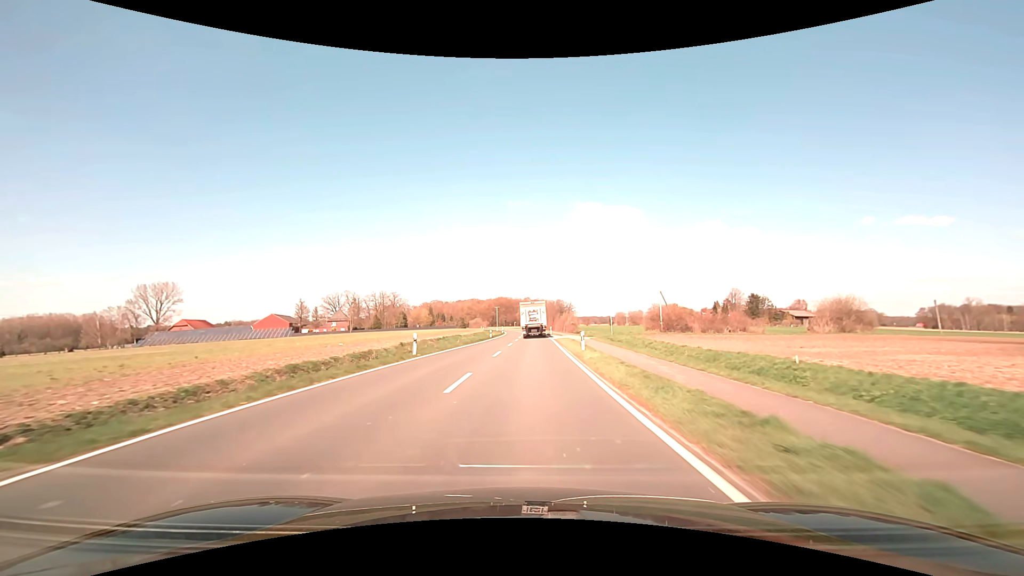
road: secondary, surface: asphalt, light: Day
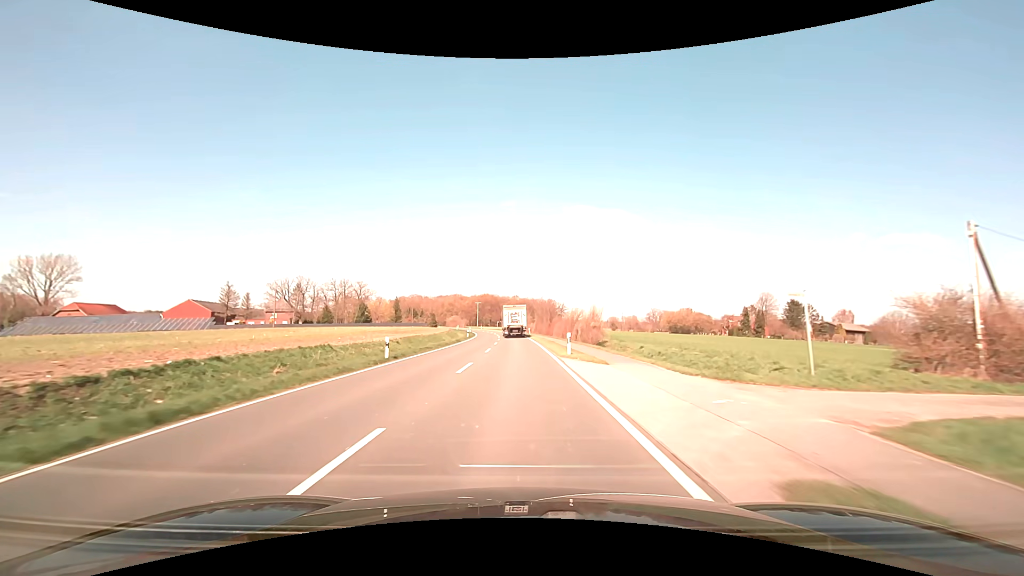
(+1.1, +44.6) m; +1°
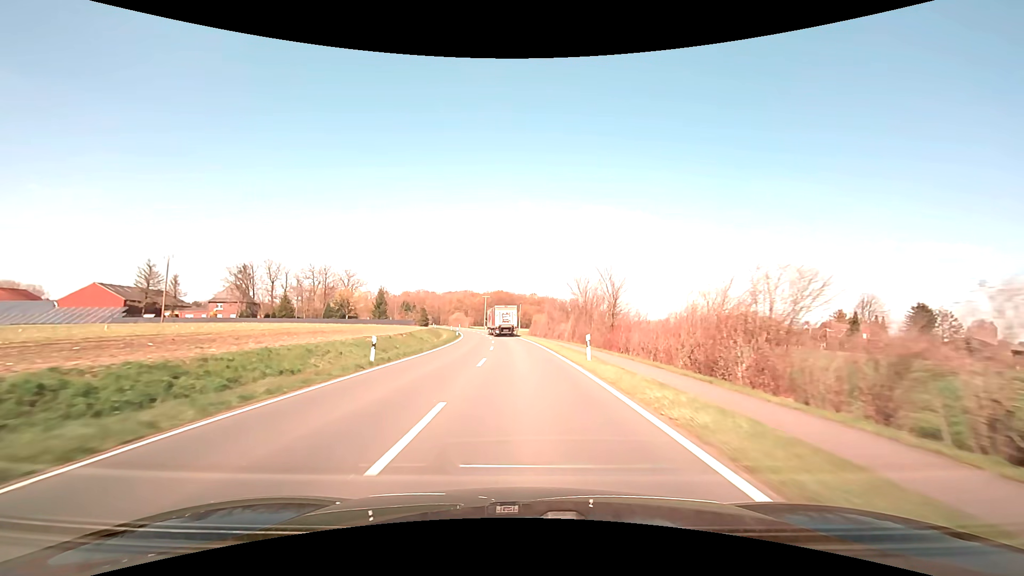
(-1.0, +47.6) m; -2°
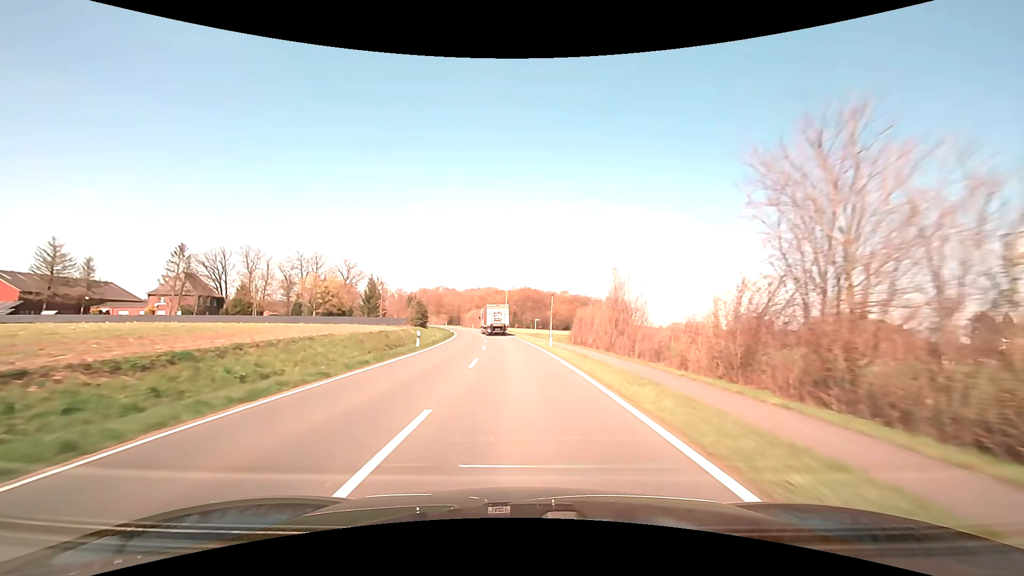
(-0.6, +38.0) m; -3°
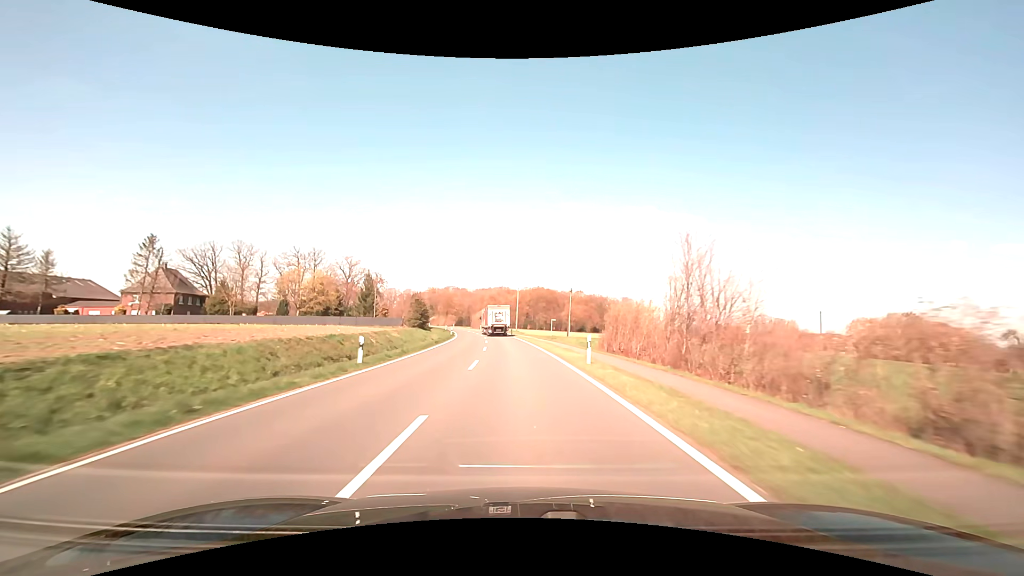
(-0.2, +13.0) m; -2°
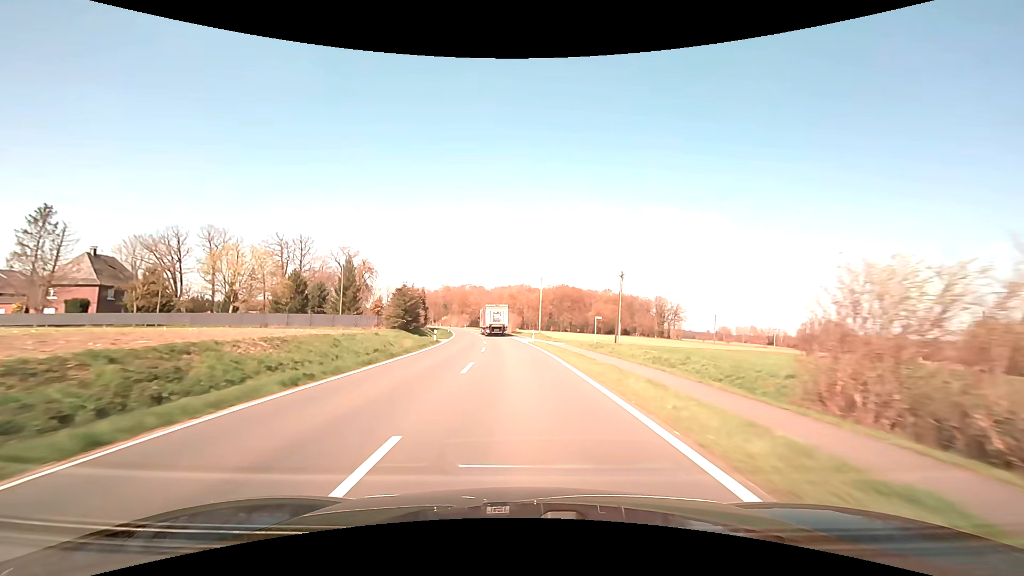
(-0.6, +26.2) m; -2°
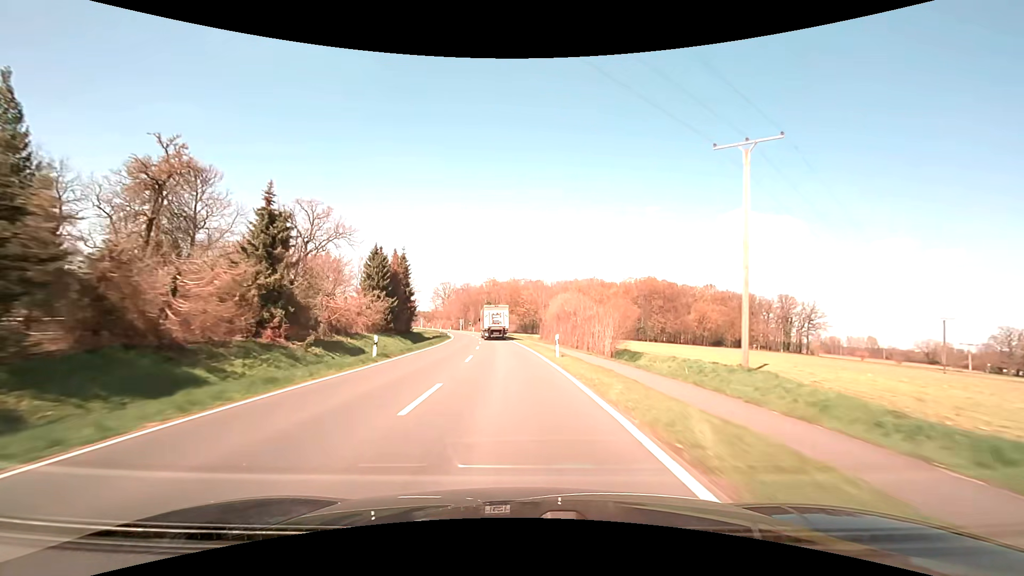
(-4.0, +68.9) m; -7°
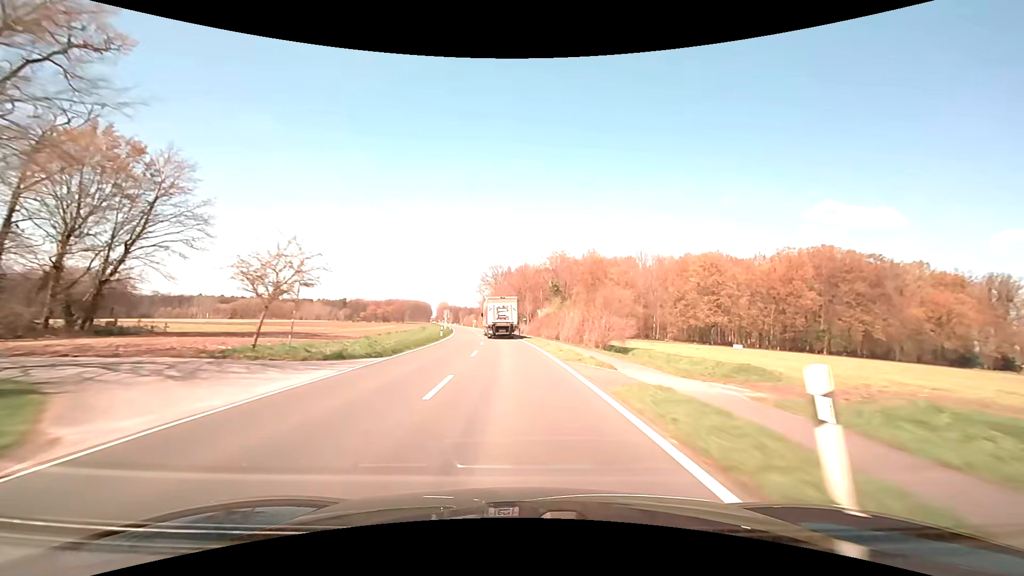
(-4.8, +72.7) m; -7°
(0, +10) (0, +20) (-1, +30) (-1, +40) (-2, +50) (-3, +60) (-5, +70) (-6, +80) (-7, +90) (-9, +99) m
